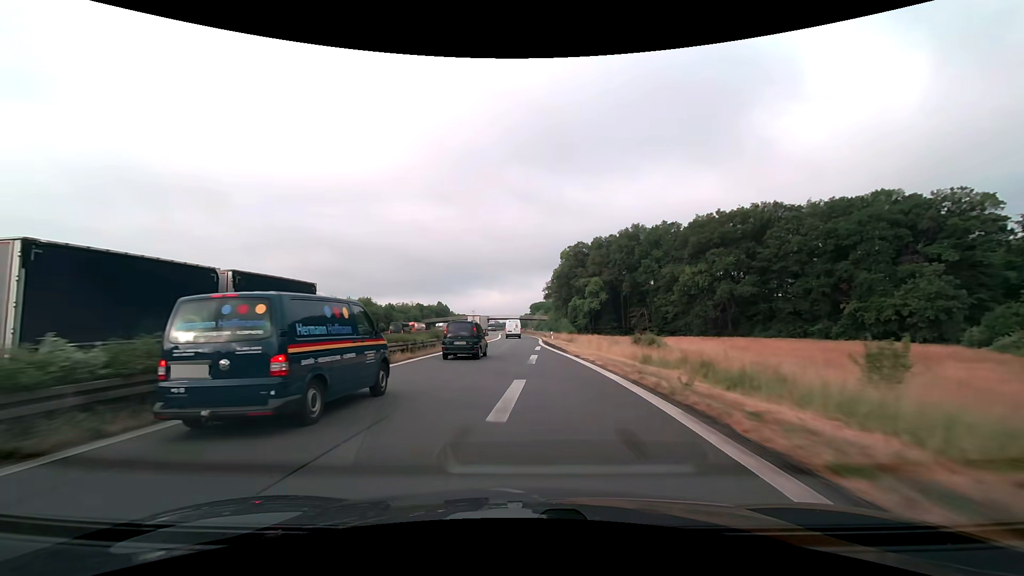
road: motorway_link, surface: asphalt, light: Day
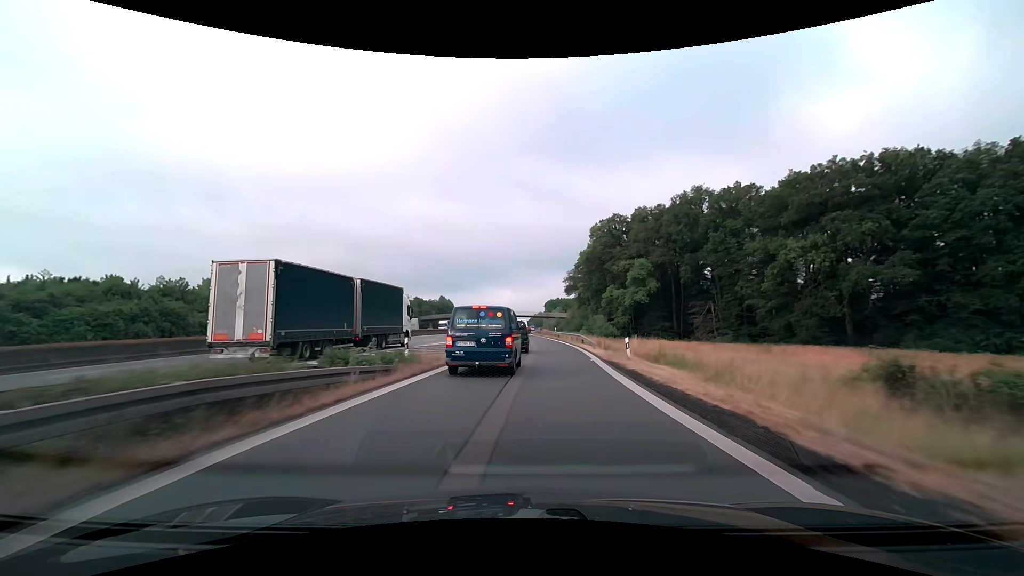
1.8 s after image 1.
(-0.8, +33.6) m; -2°
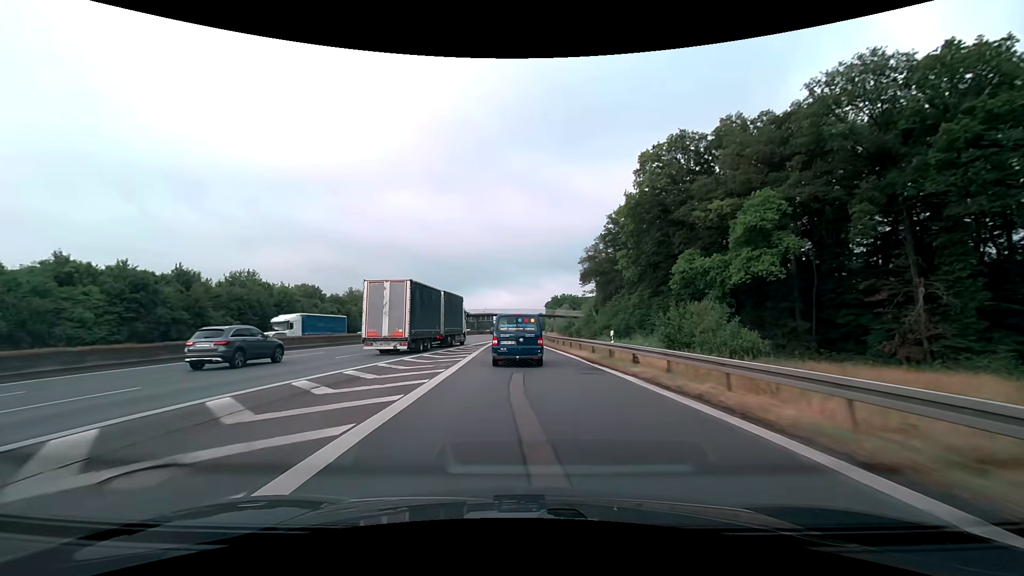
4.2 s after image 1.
(+0.2, +45.2) m; +1°
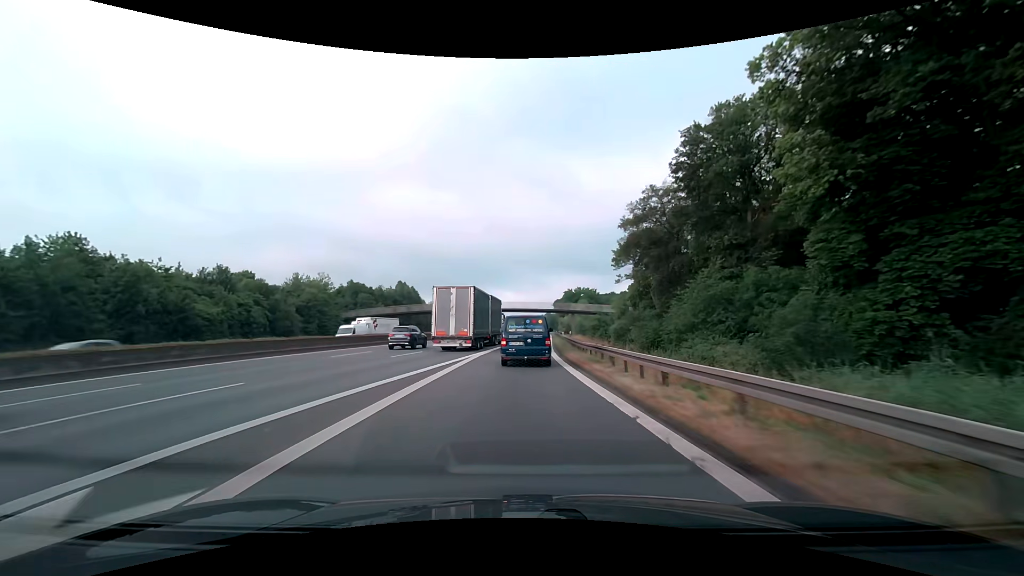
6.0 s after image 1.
(-0.6, +36.0) m; -1°
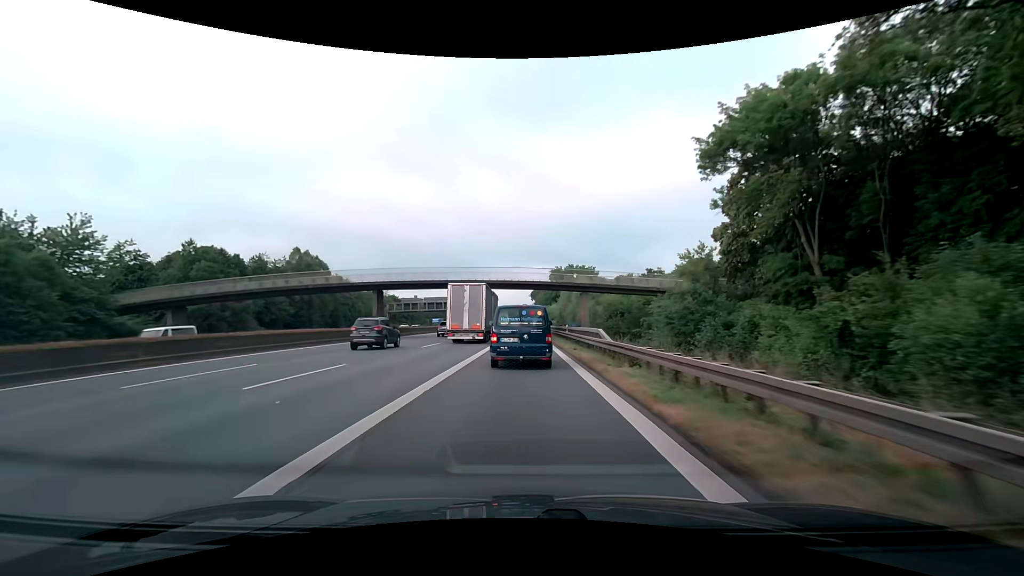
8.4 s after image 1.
(+0.9, +50.3) m; +3°
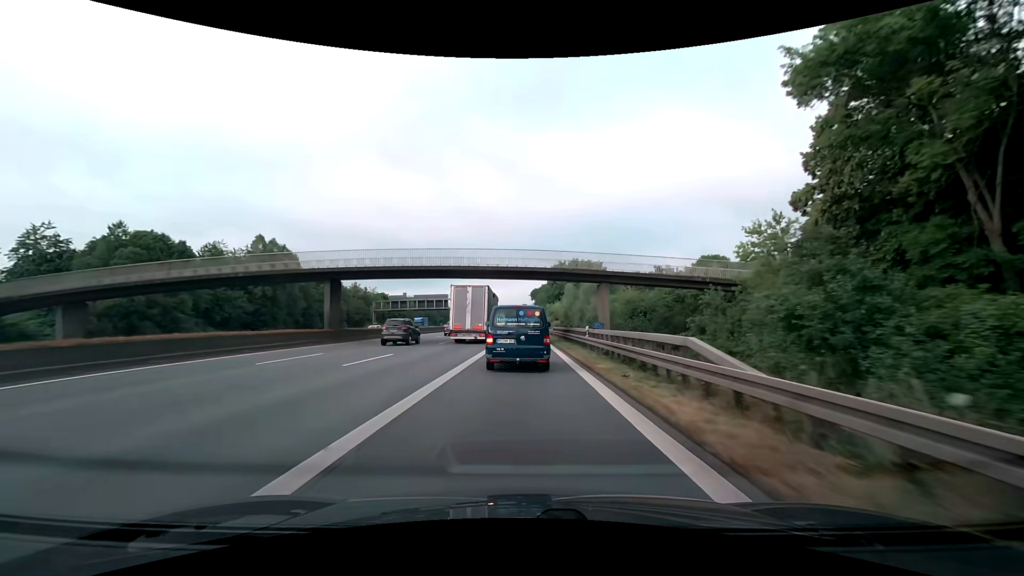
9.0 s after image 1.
(0.0, +12.3) m; 0°
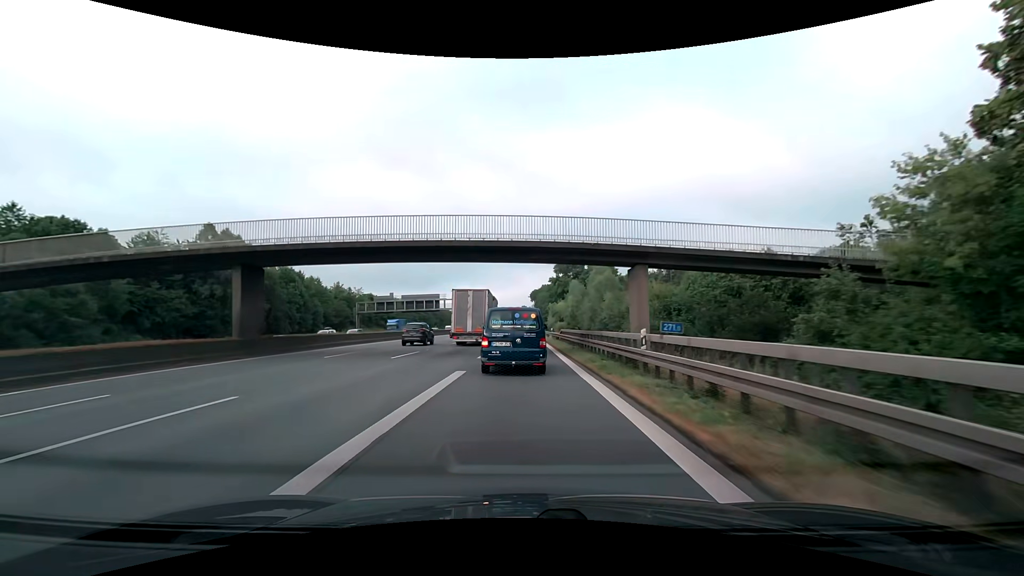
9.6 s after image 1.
(0.0, +12.2) m; 0°
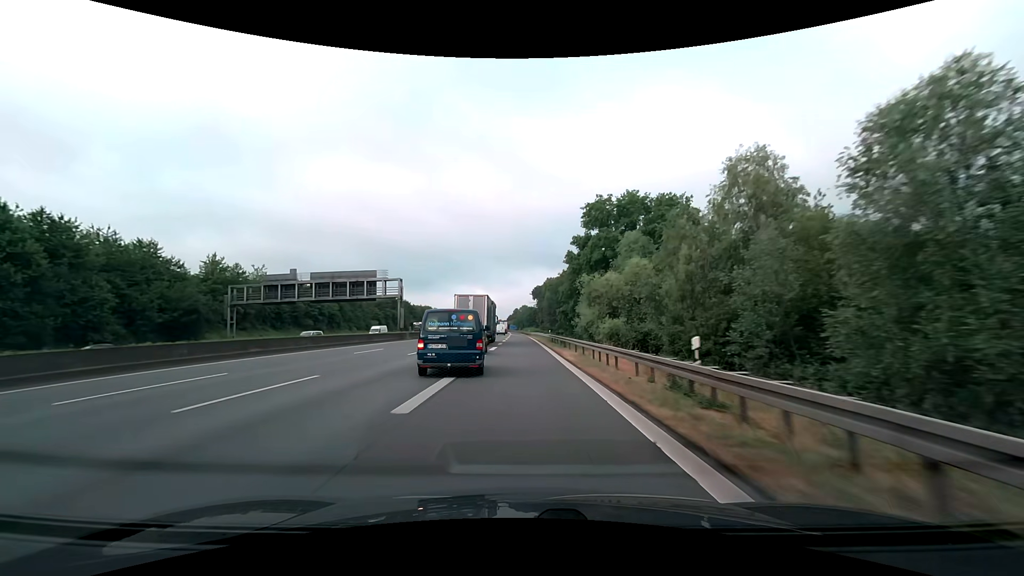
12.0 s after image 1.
(0.0, +49.9) m; 0°
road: motorway
(0, +10) (0, +20) (0, +30) (0, +40) (-1, +50) (-1, +60) (-1, +70) (-2, +80) (-2, +90) (-3, +100) m
